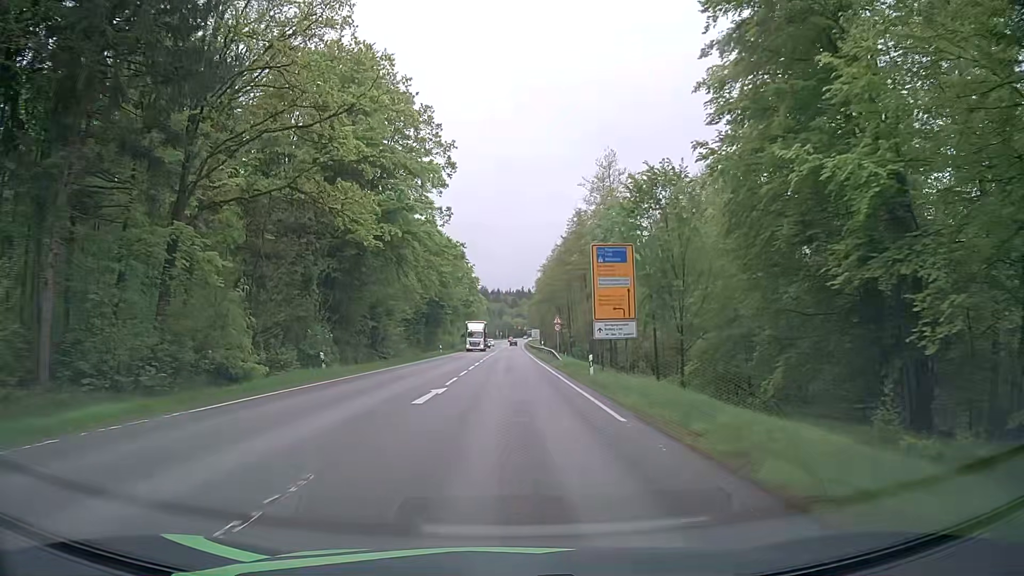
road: secondary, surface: asphalt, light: Day
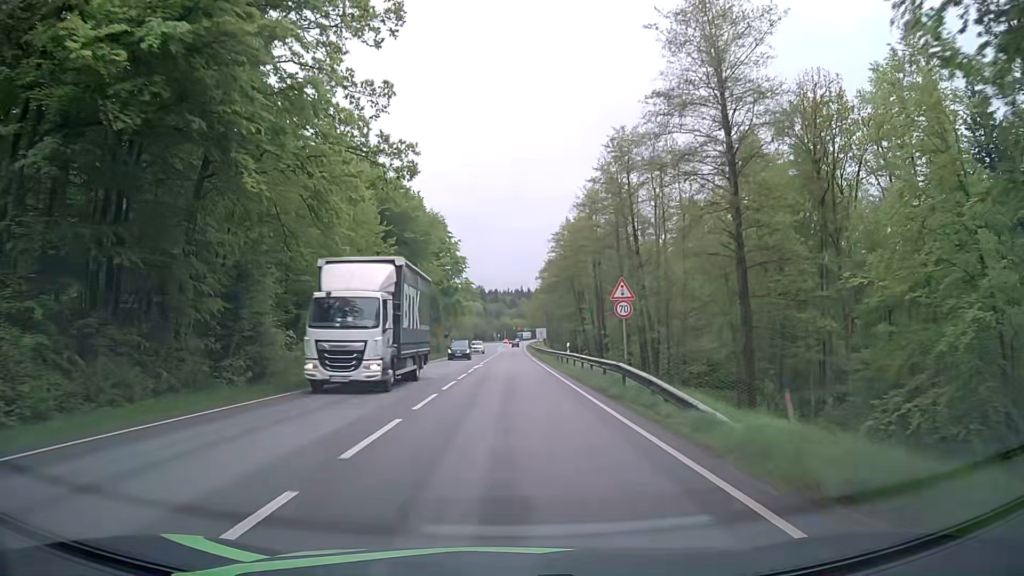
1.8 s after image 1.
(-0.7, +31.4) m; -1°
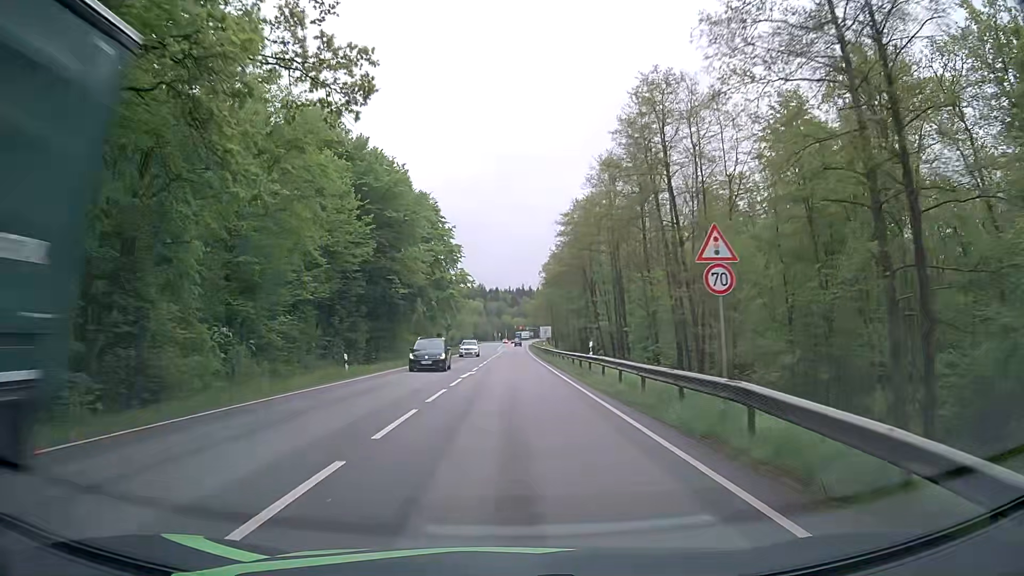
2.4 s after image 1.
(0.0, +10.4) m; 0°
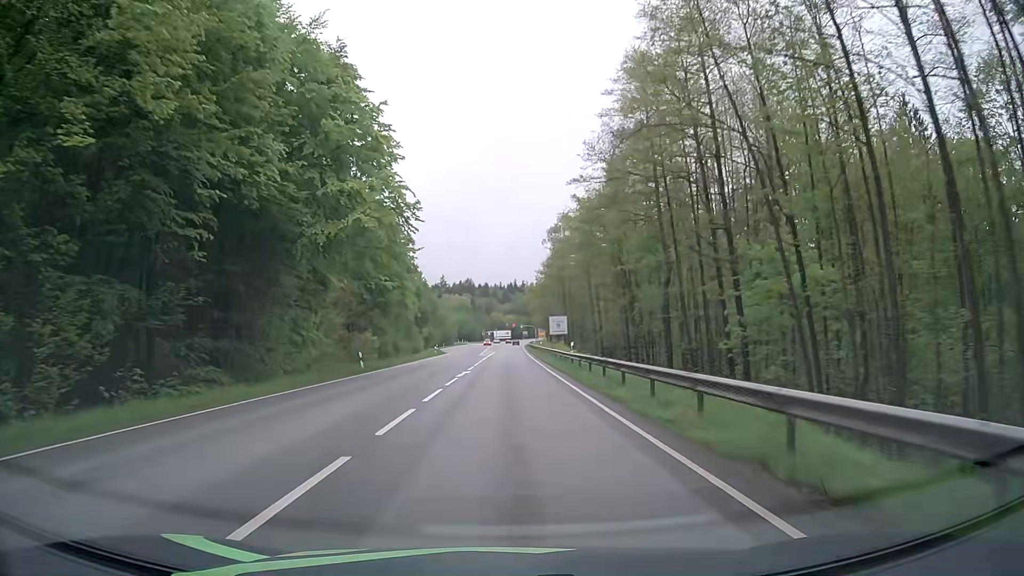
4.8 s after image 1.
(+0.5, +41.7) m; +1°
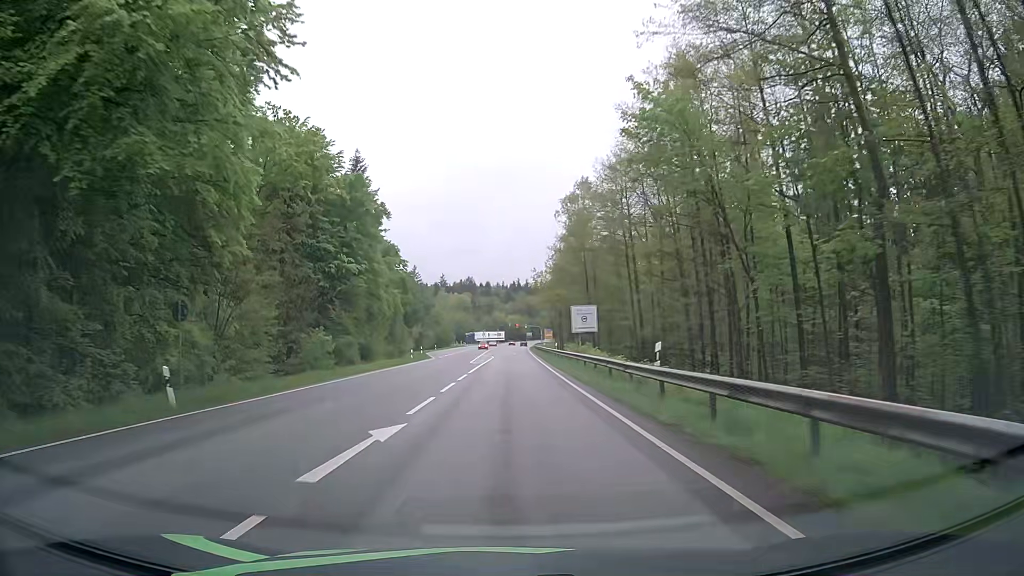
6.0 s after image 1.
(0.0, +20.8) m; -1°
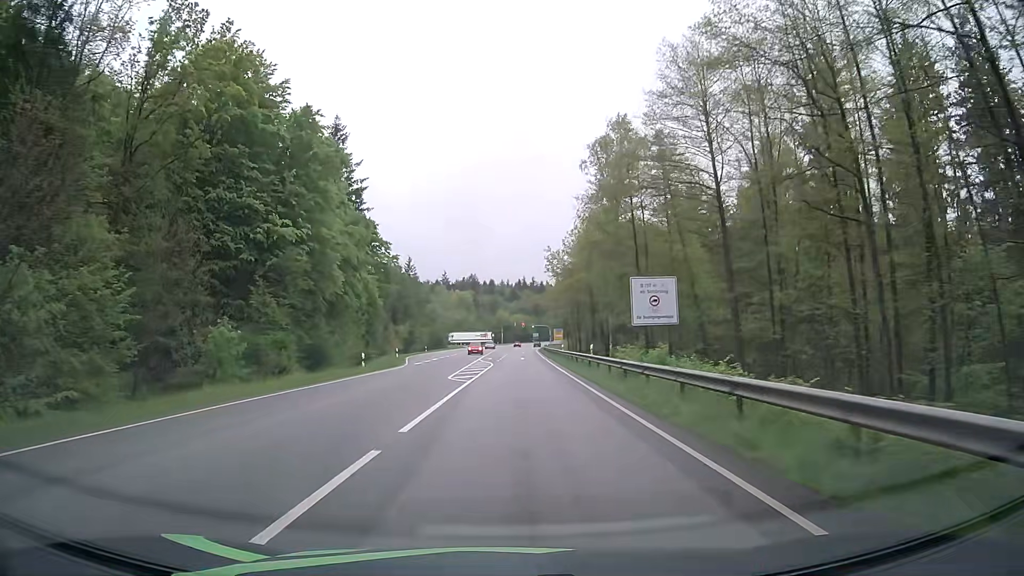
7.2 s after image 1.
(+0.2, +20.7) m; 0°
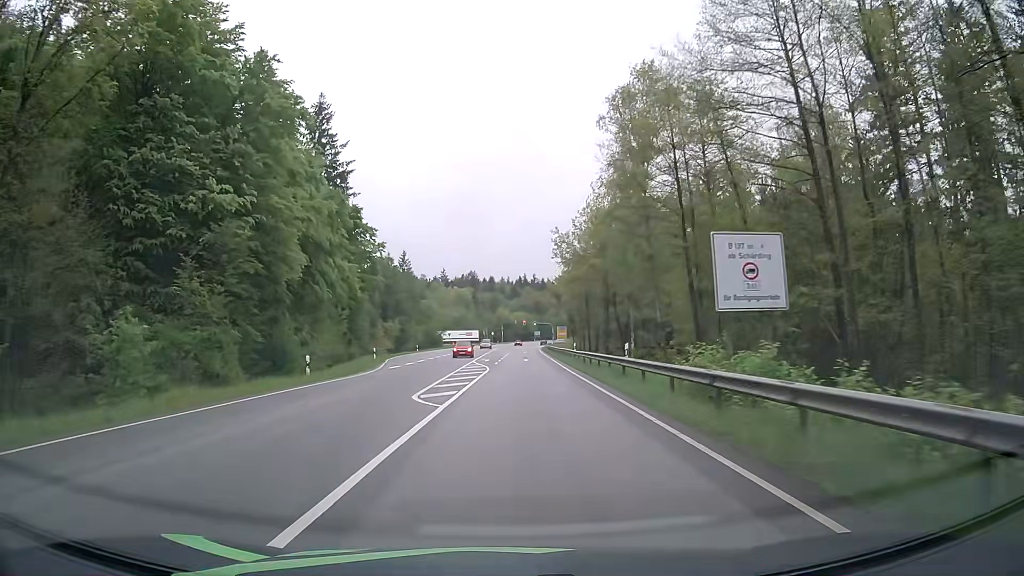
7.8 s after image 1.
(+0.1, +10.2) m; 0°
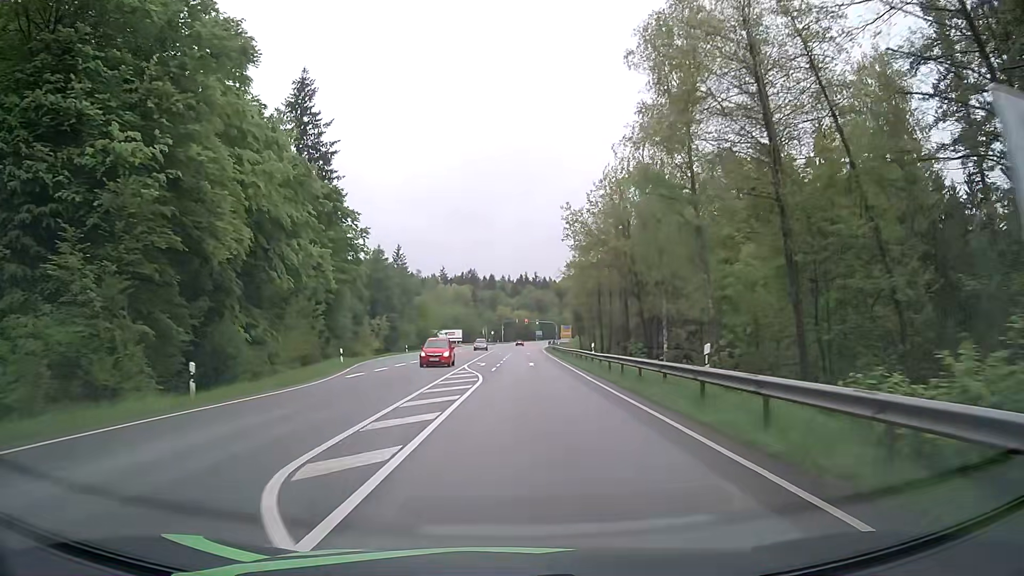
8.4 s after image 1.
(0.0, +10.0) m; 0°
(0, +10) (0, +20) (0, +30) (-1, +40) (-1, +50) (-1, +60) (-1, +70) (-1, +80) (-1, +90) (-1, +100) m
